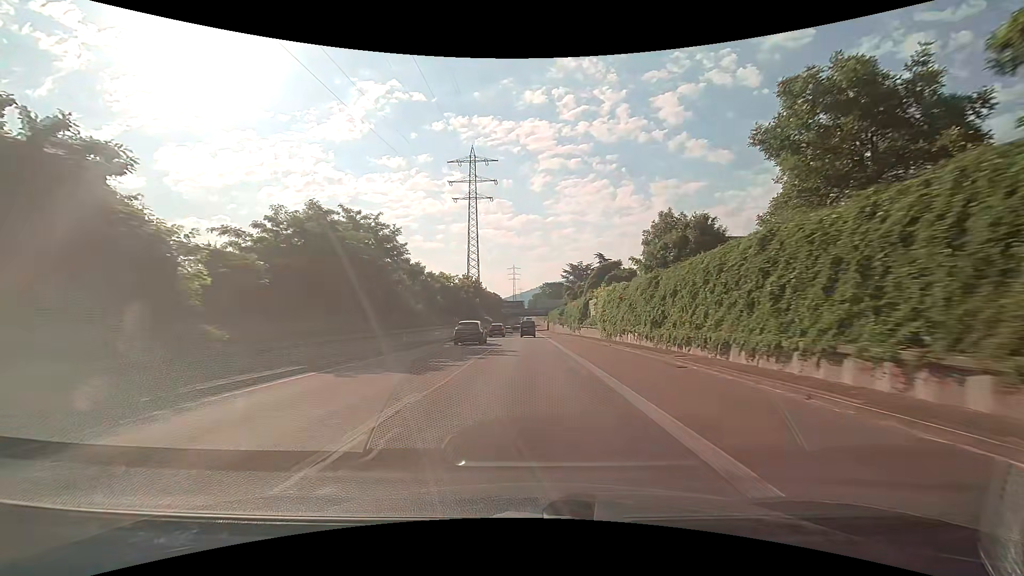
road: trunk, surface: asphalt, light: Day
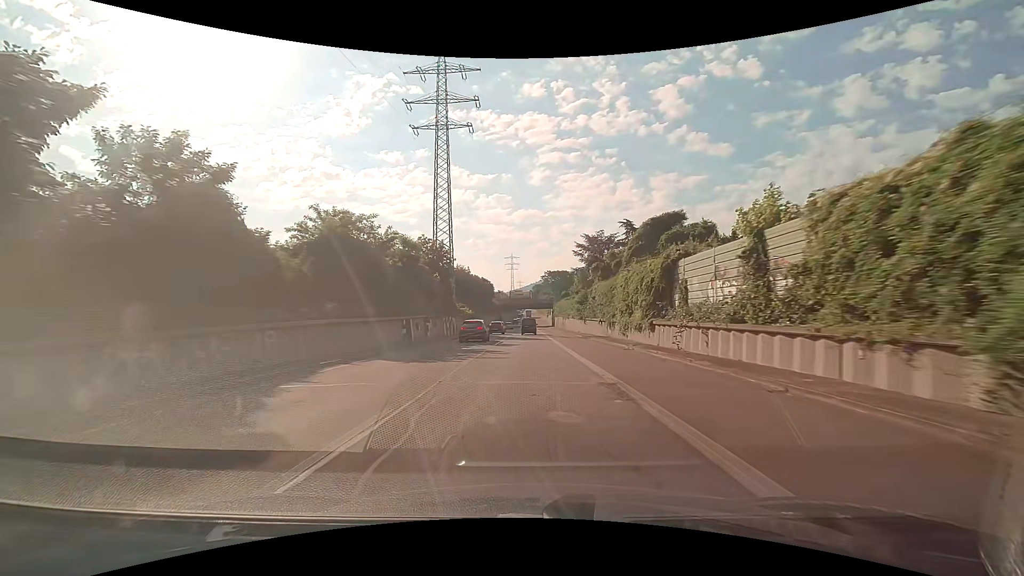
(-0.1, +38.2) m; 0°
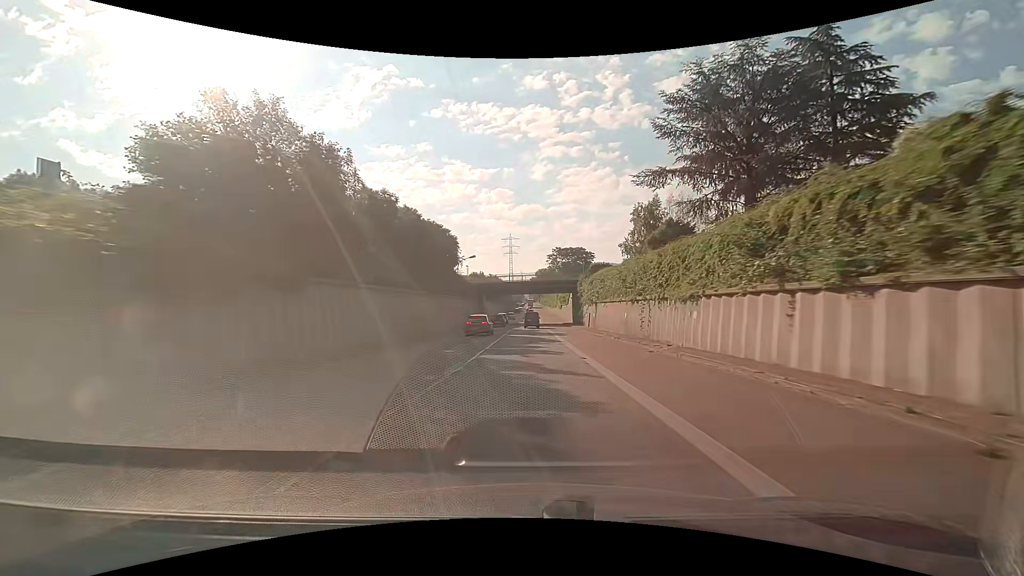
(-0.2, +64.2) m; 0°
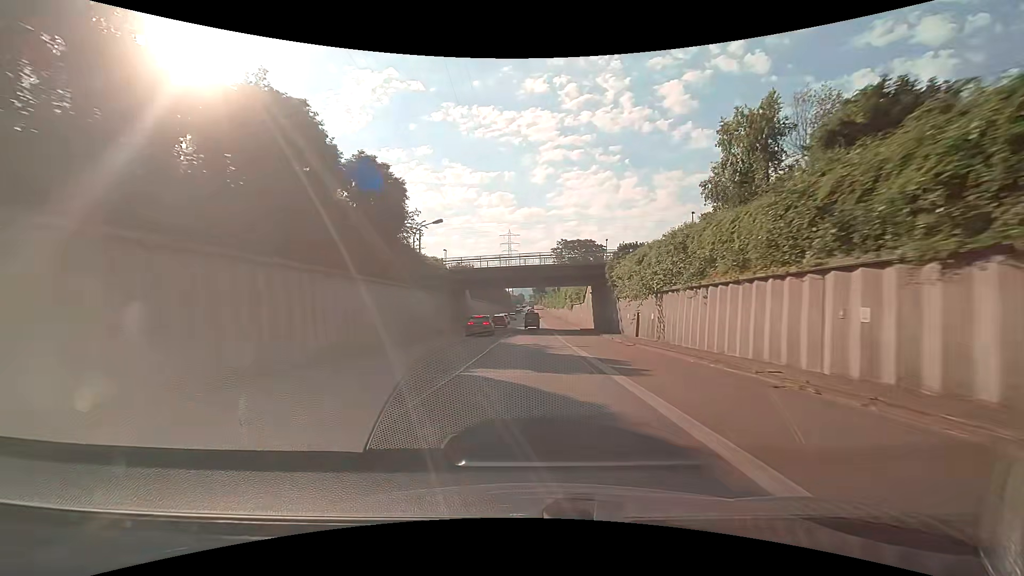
(0.0, +25.2) m; 0°
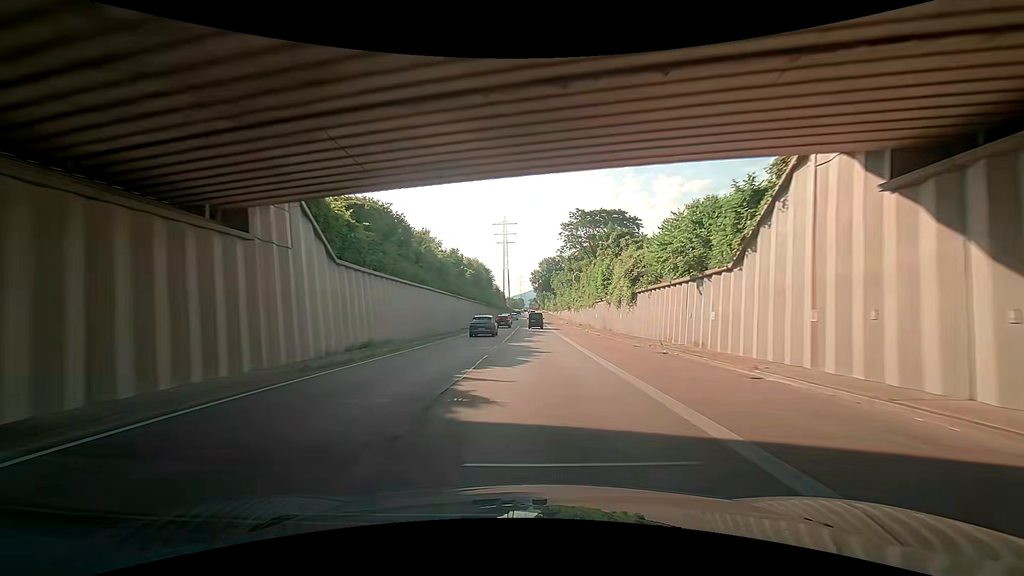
(+0.1, +49.2) m; 0°
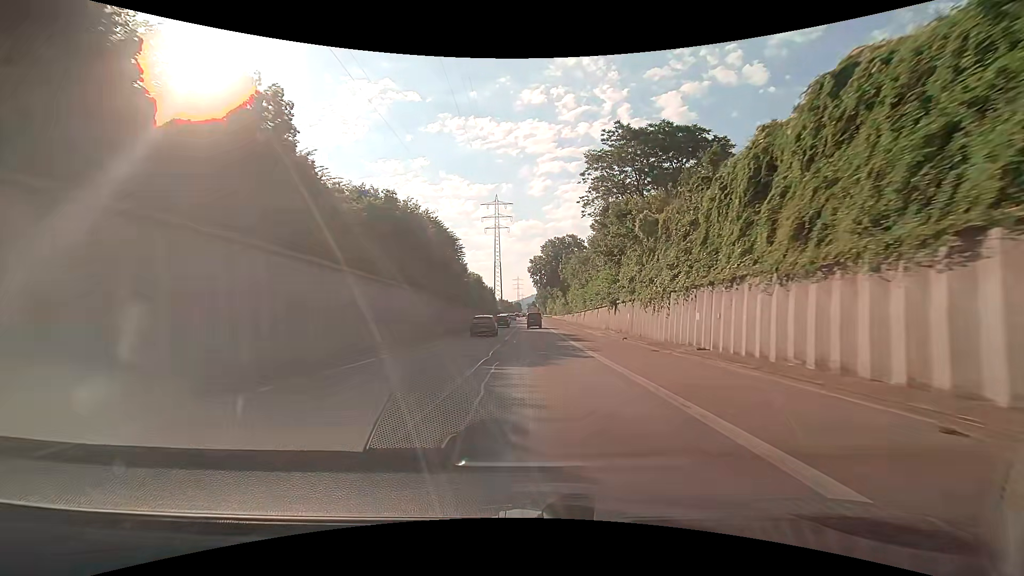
(+0.2, +48.5) m; 0°
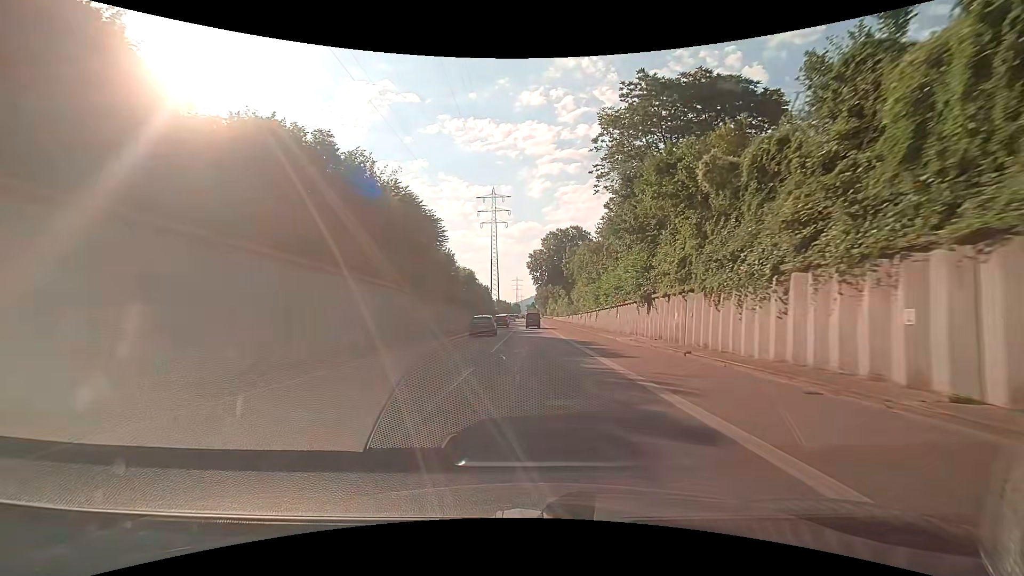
(0.0, +12.1) m; -1°
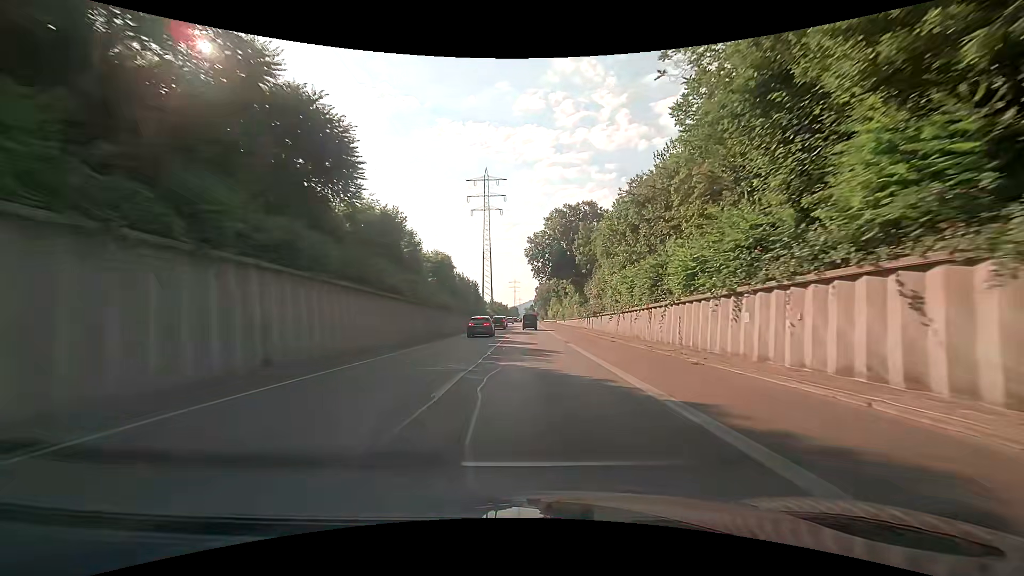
(+0.3, +24.2) m; +1°
